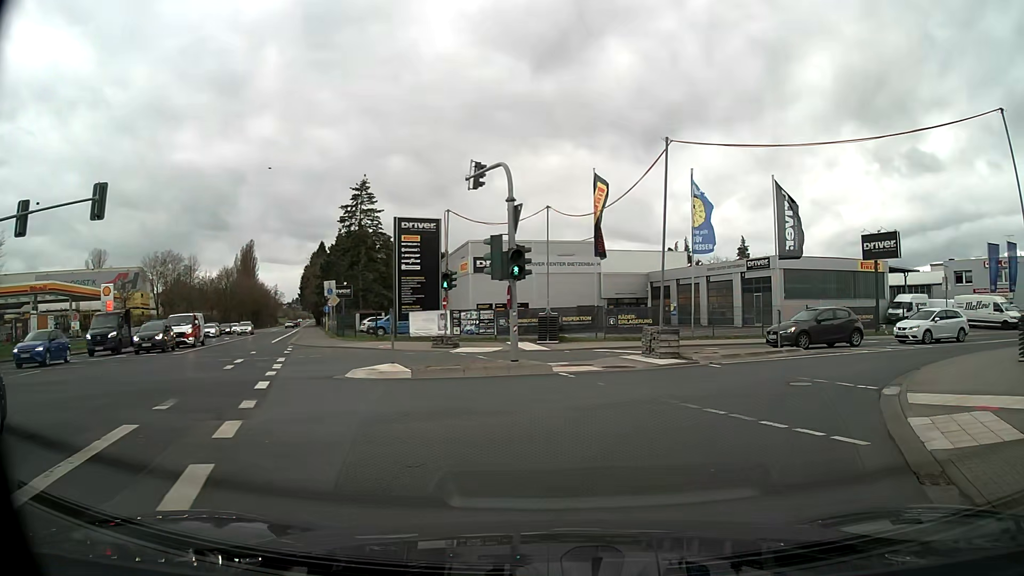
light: Day
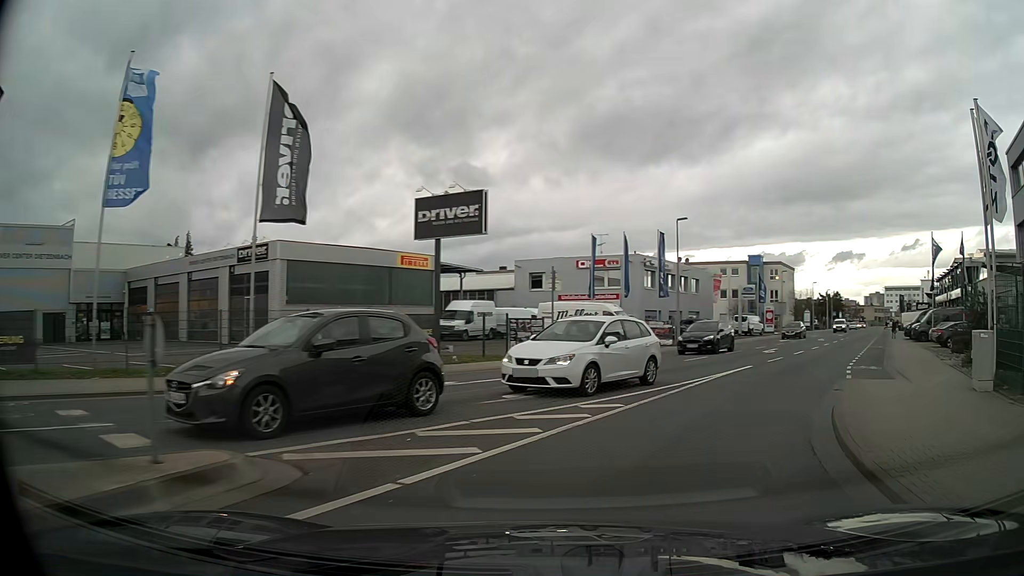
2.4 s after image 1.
(+5.6, +15.3) m; +41°
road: tertiary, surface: asphalt
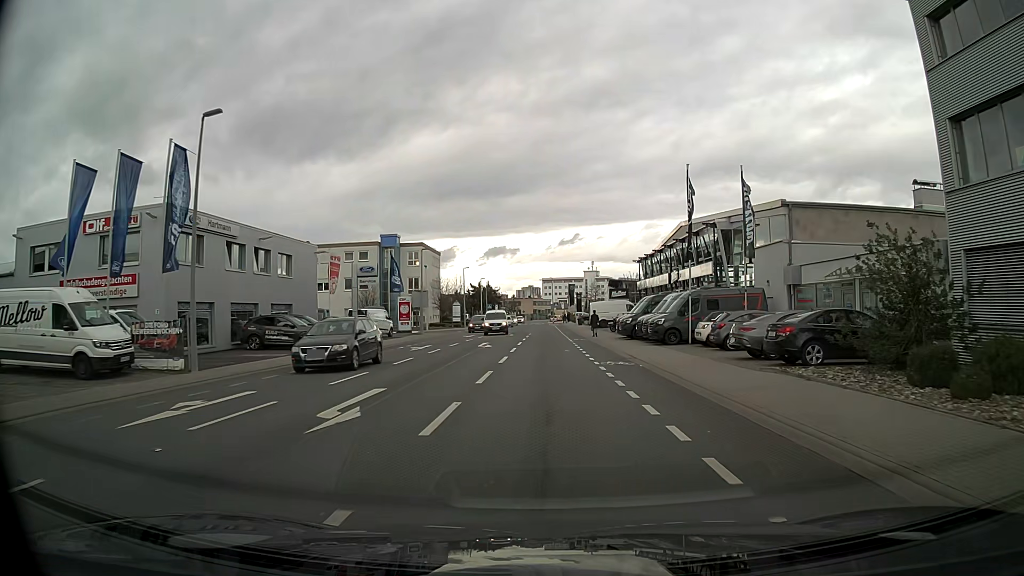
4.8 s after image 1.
(+7.3, +20.6) m; +30°
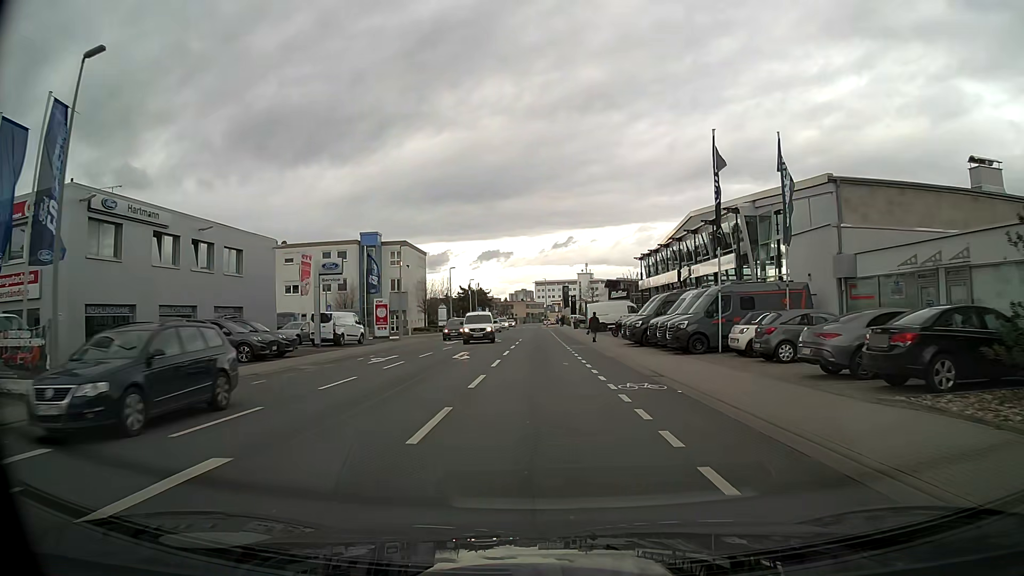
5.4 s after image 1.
(0.0, +6.4) m; +1°
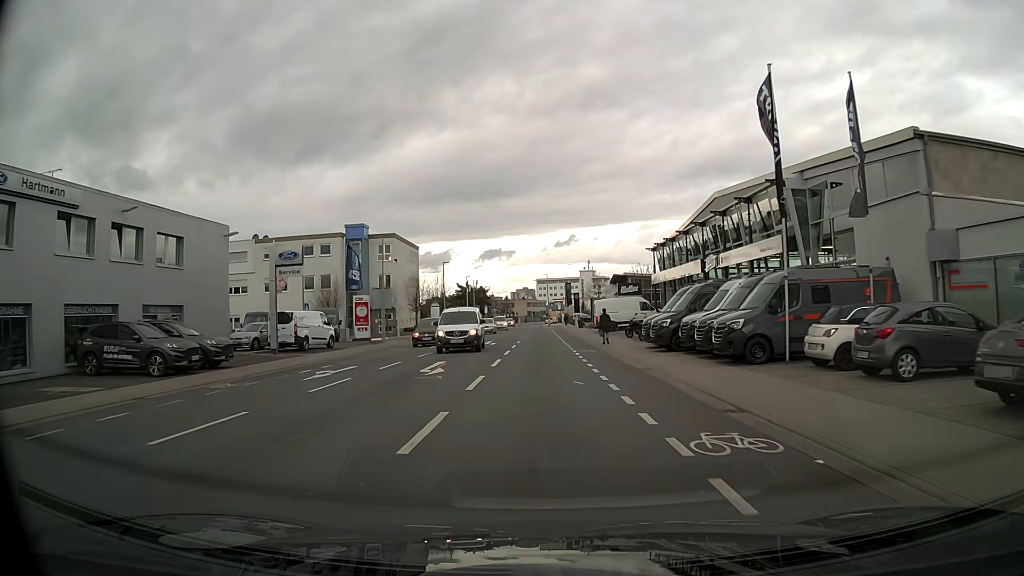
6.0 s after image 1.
(0.0, +6.7) m; 0°
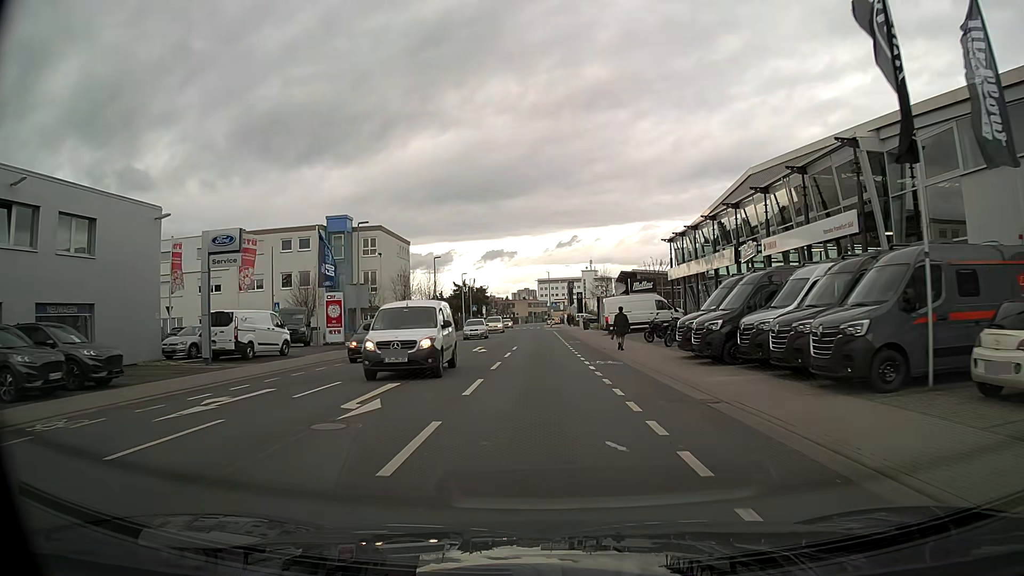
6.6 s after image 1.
(0.0, +7.0) m; 0°
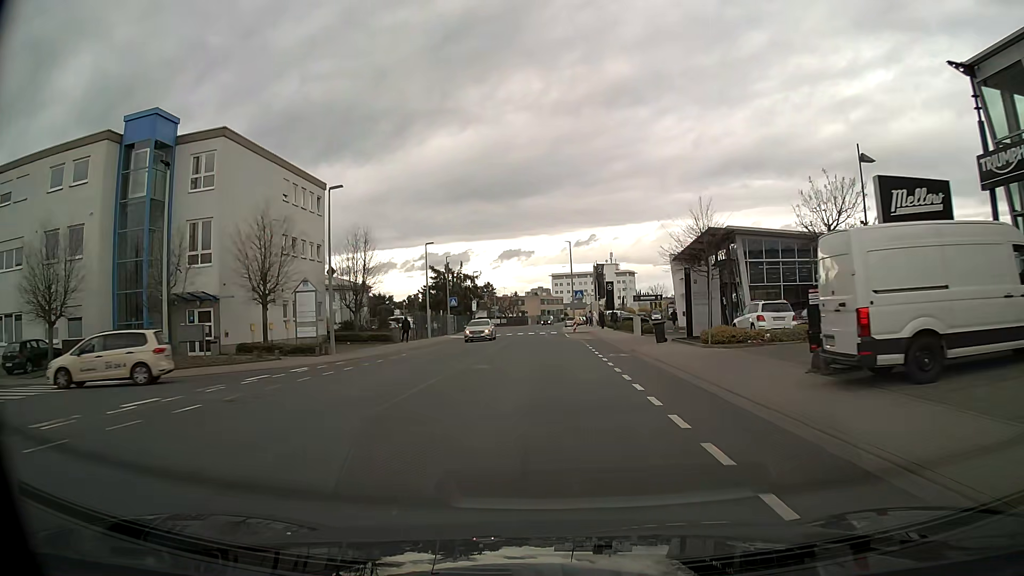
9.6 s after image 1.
(-0.4, +36.8) m; -1°
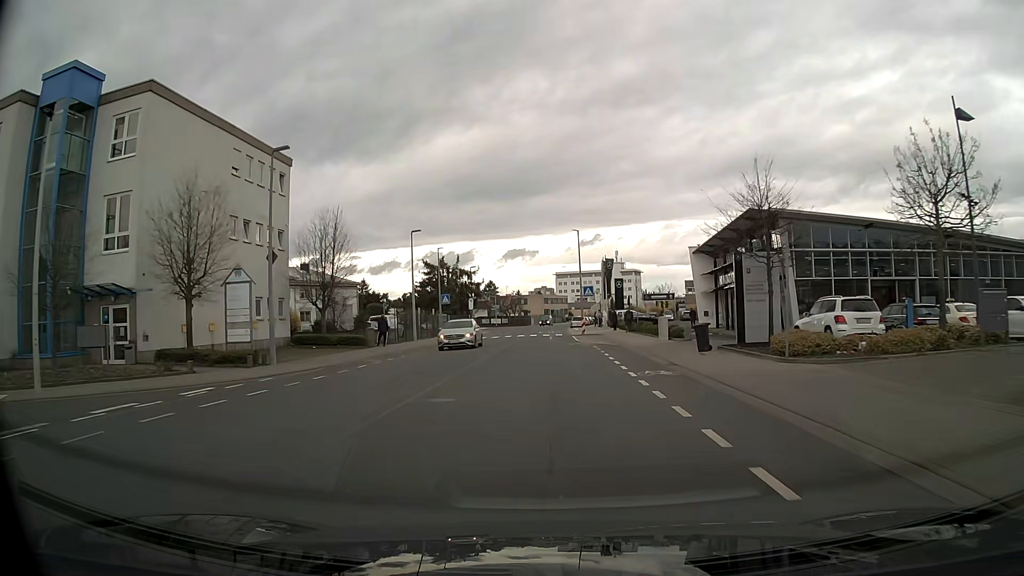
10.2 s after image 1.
(0.0, +7.5) m; 0°
(0, +10) (0, +20) (0, +30) (-1, +40) (-1, +50) (0, +60) (0, +70) (0, +80) (+1, +90) (+1, +100) m
